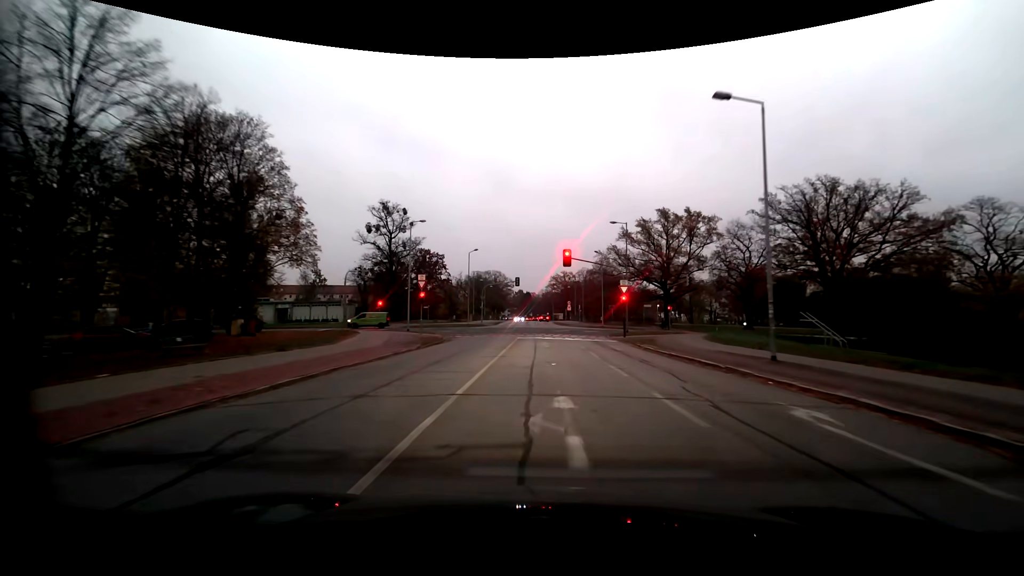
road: residential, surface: asphalt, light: Dusk
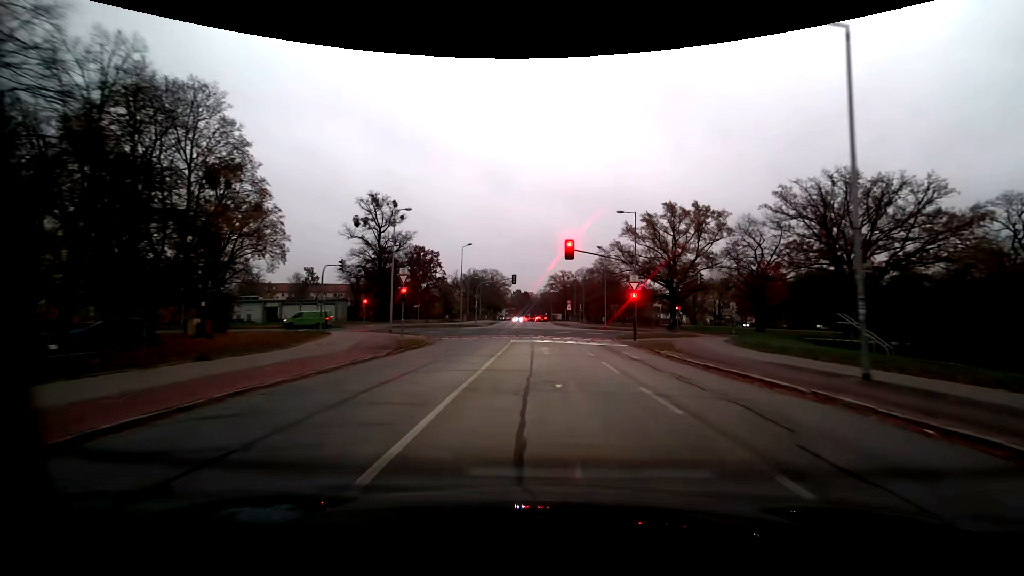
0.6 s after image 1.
(0.0, +4.8) m; +1°
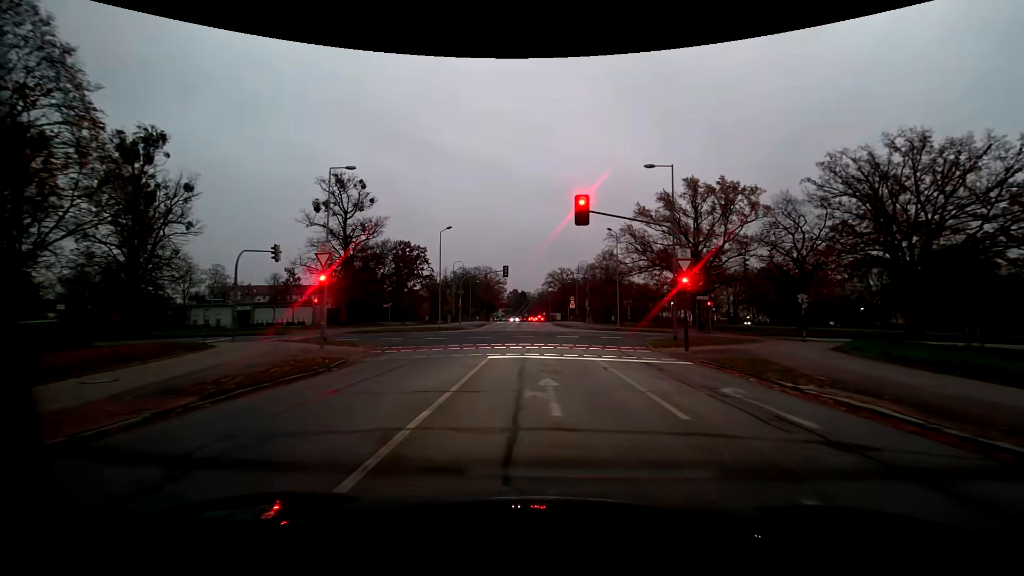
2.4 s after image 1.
(-0.1, +12.3) m; 0°
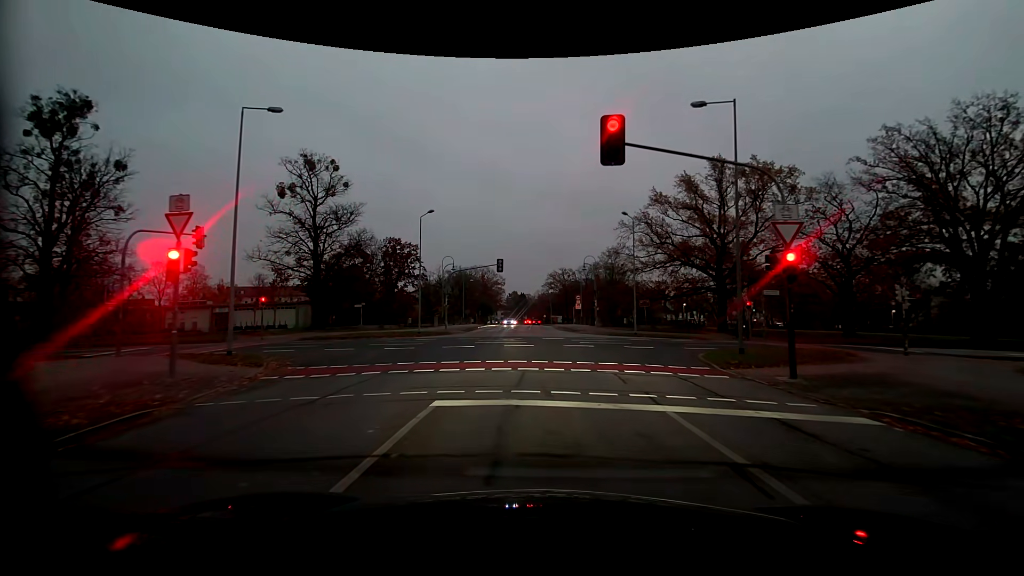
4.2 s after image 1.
(-0.1, +8.7) m; 0°
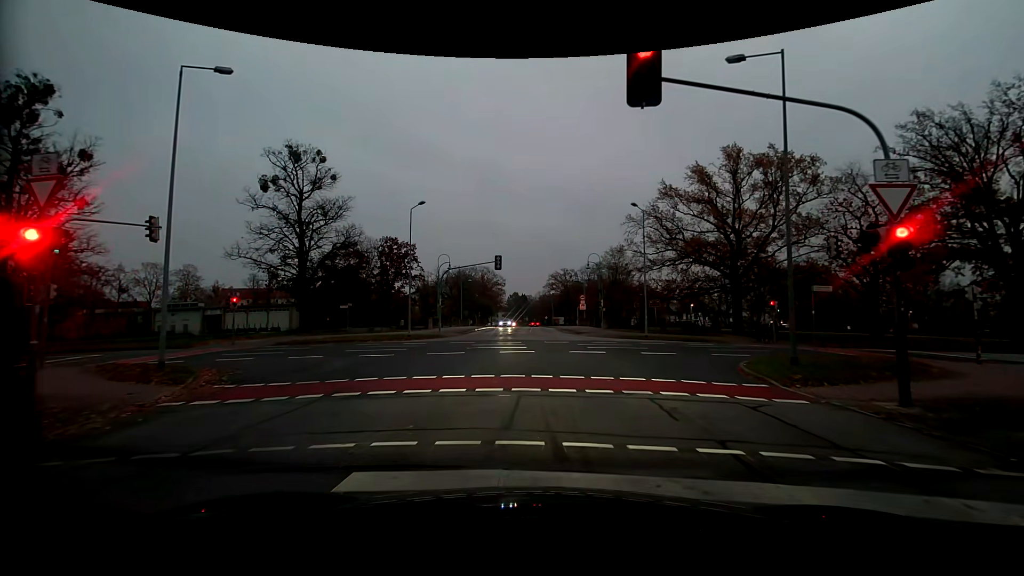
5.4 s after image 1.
(0.0, +3.5) m; +1°
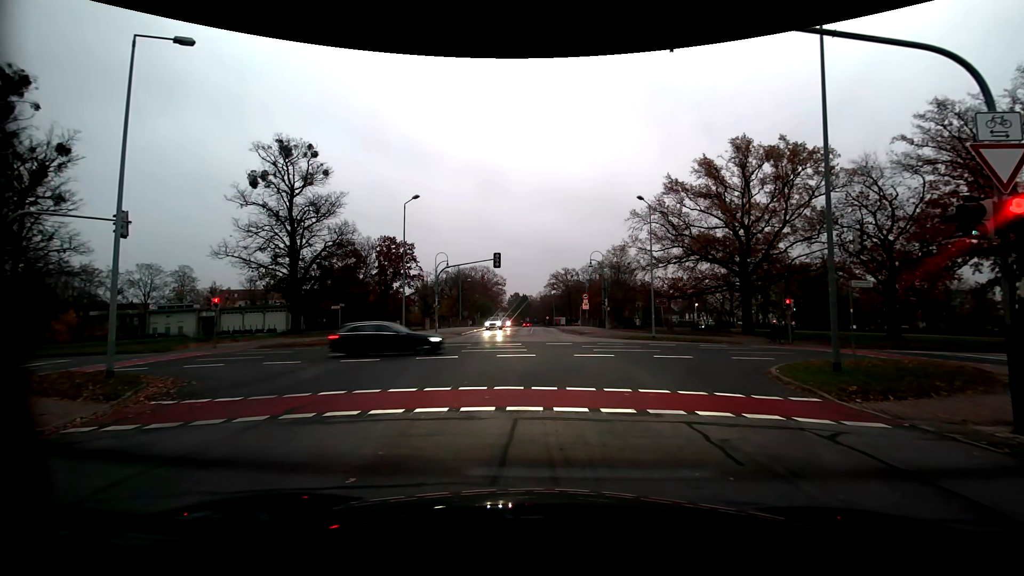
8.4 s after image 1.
(0.0, +1.8) m; 0°
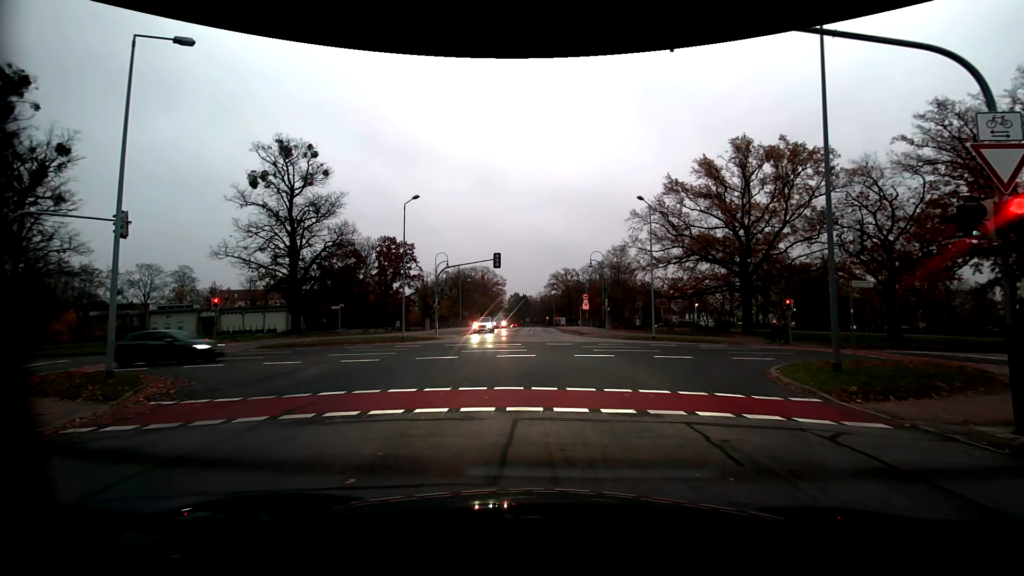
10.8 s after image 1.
(0.0, +0.1) m; 0°
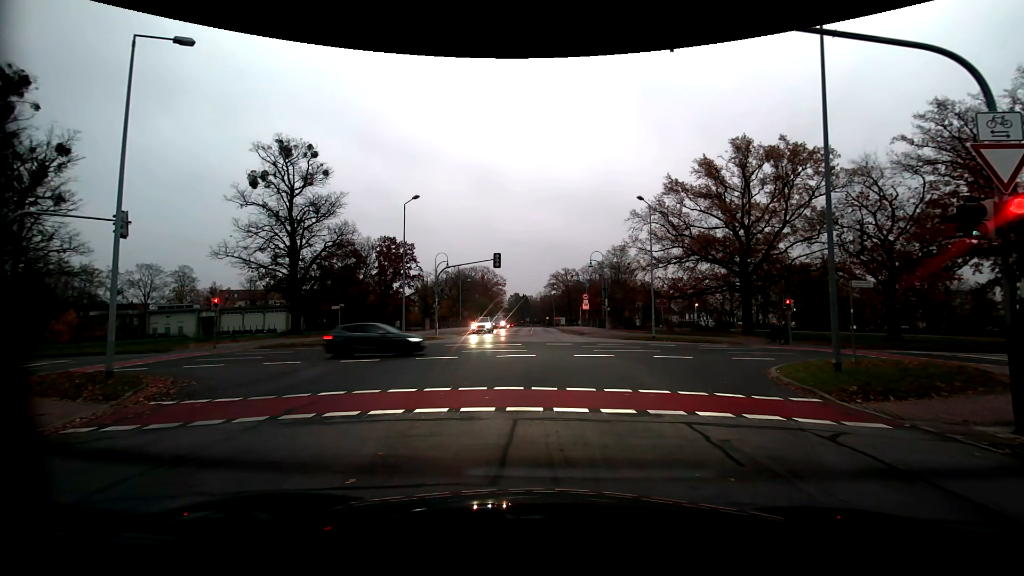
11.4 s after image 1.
(0.0, 0.0) m; 0°
